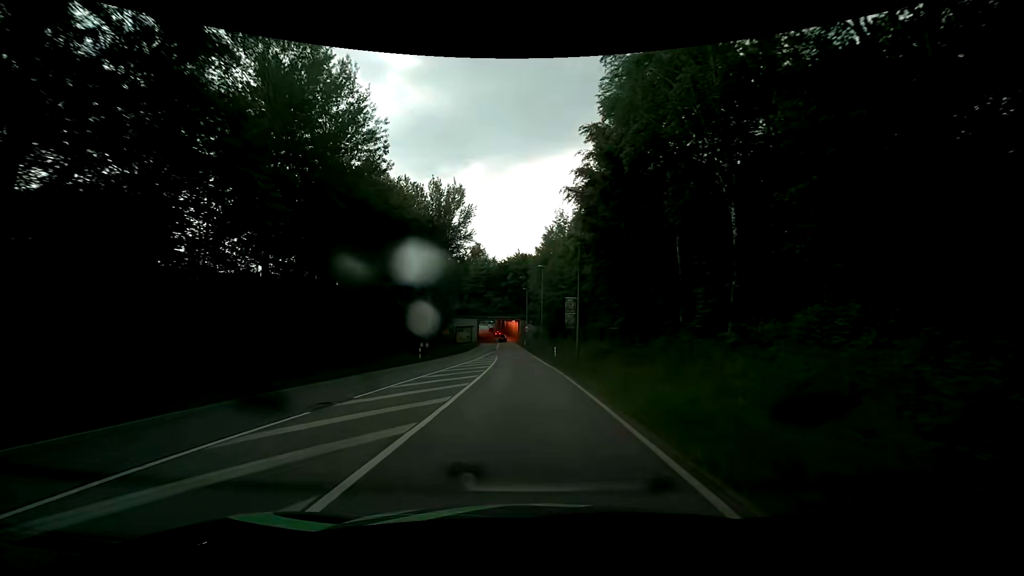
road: secondary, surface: asphalt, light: Day
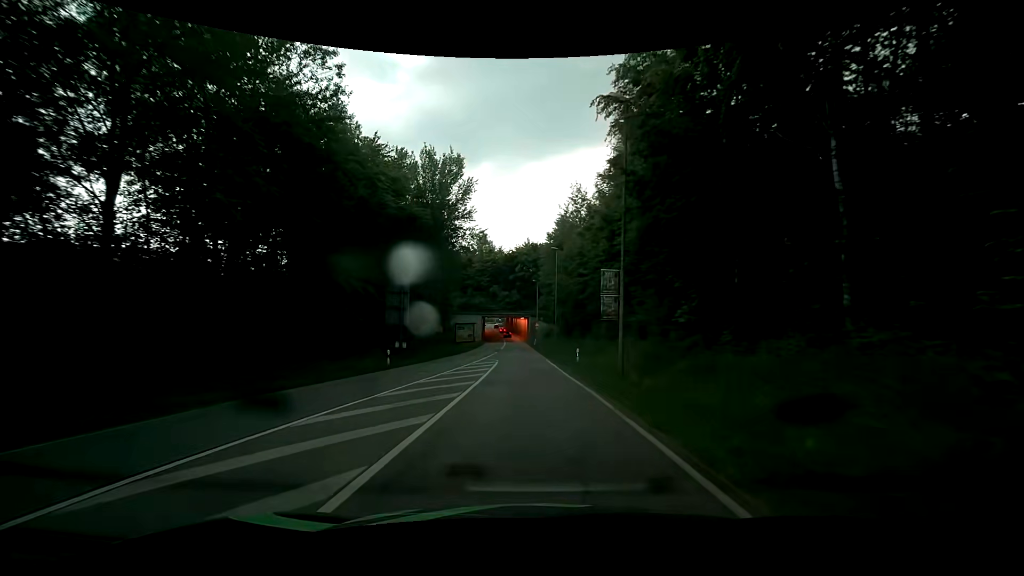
(-0.1, +11.2) m; -1°
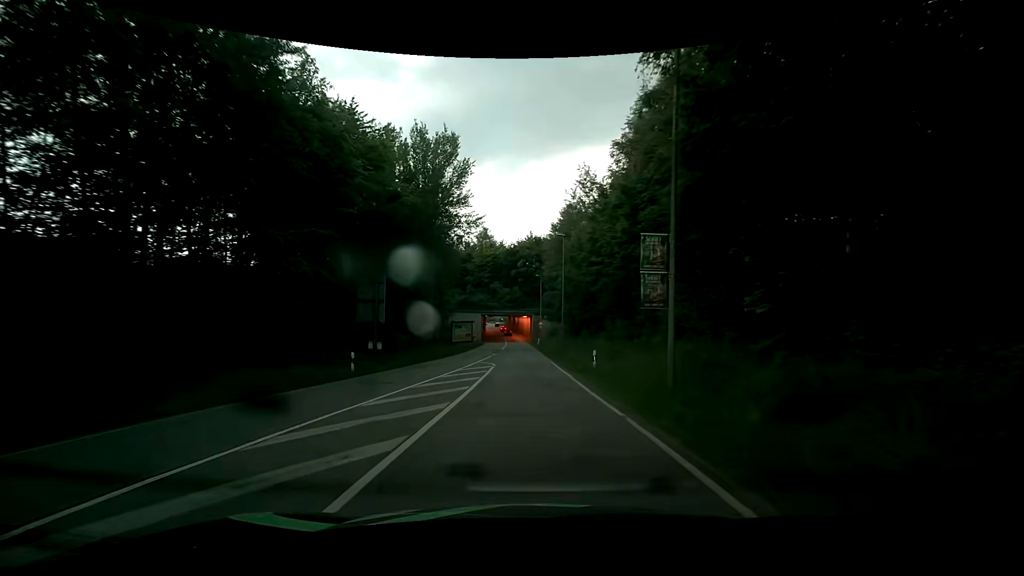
(0.0, +6.1) m; -1°
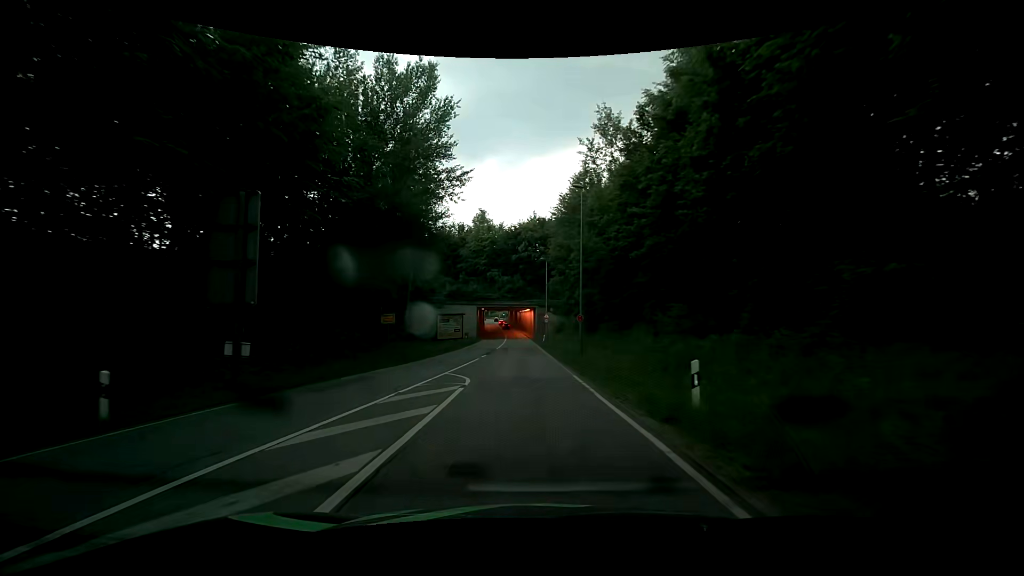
(0.0, +12.9) m; 0°
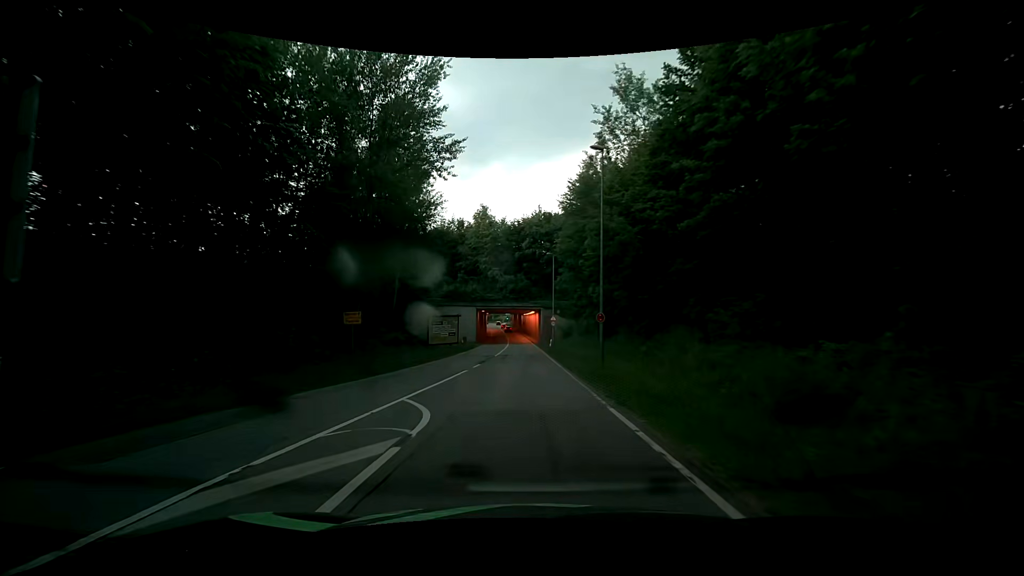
(0.0, +6.8) m; 0°
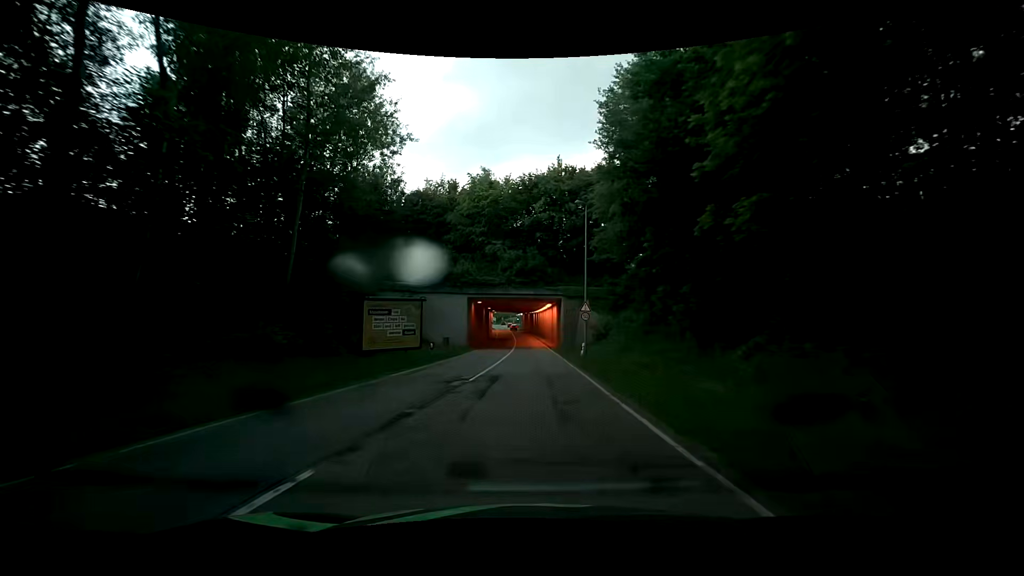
(-0.7, +21.5) m; -2°
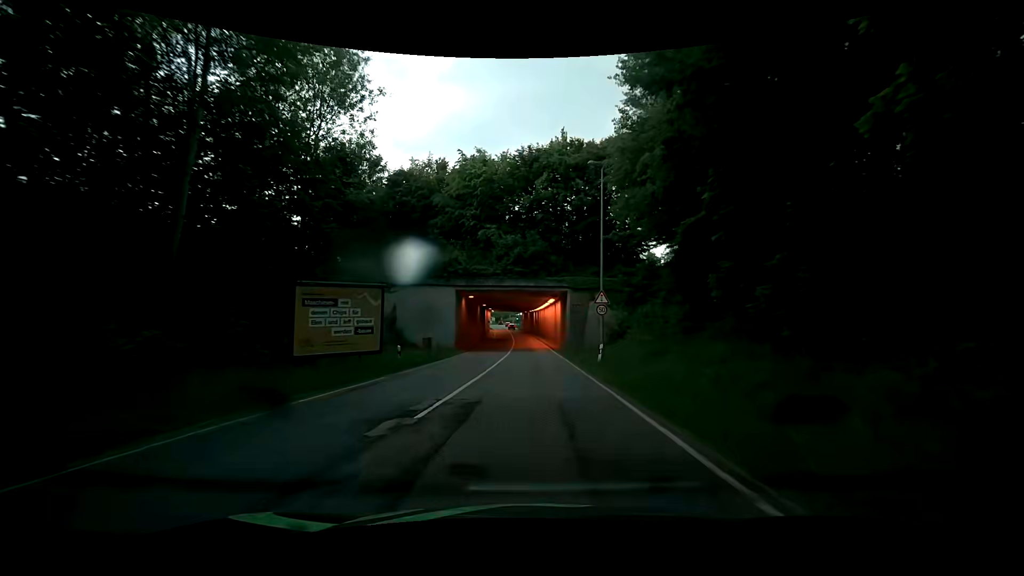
(0.0, +7.5) m; 0°
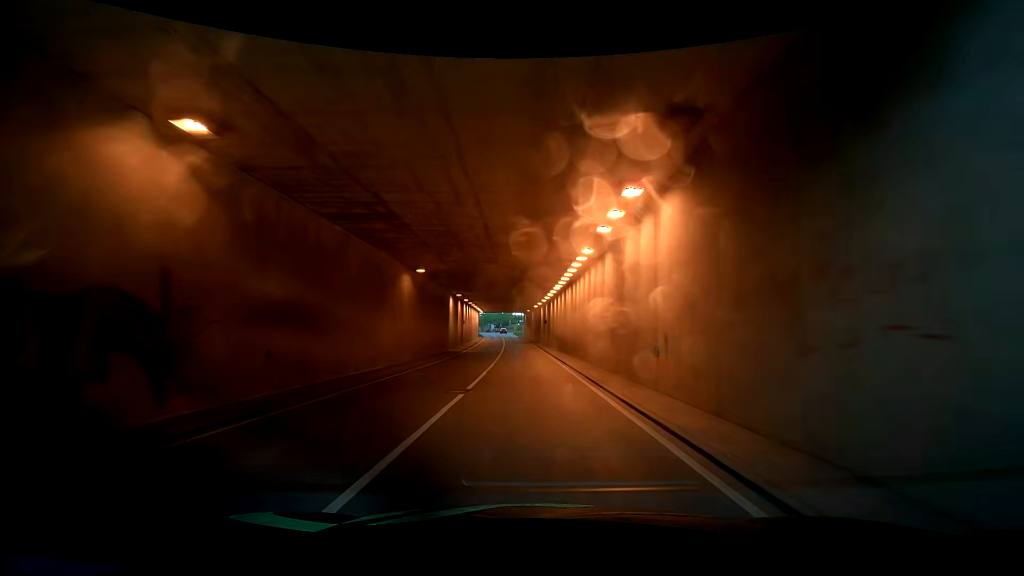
(+0.2, +38.4) m; 0°
